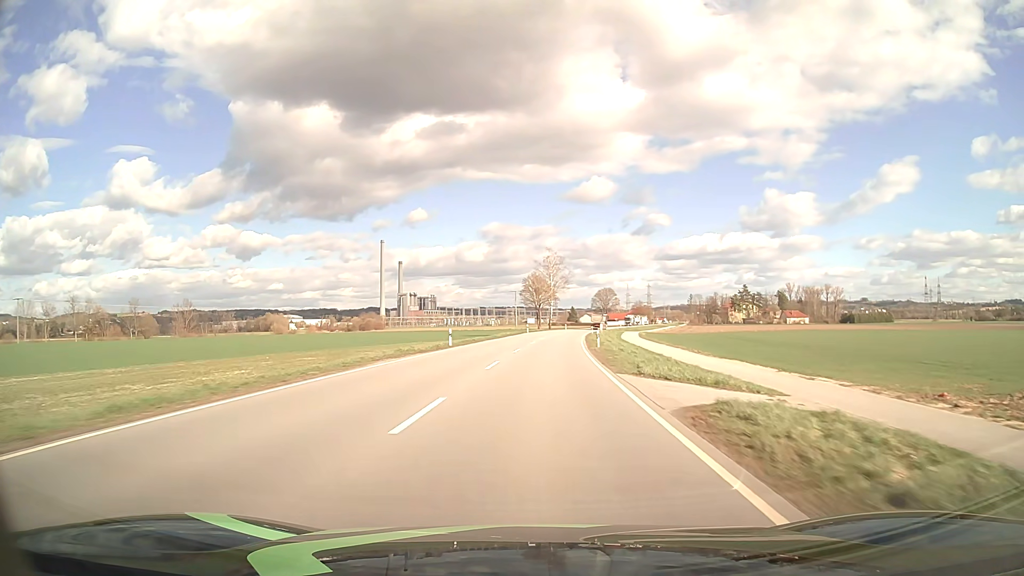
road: primary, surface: asphalt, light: Day
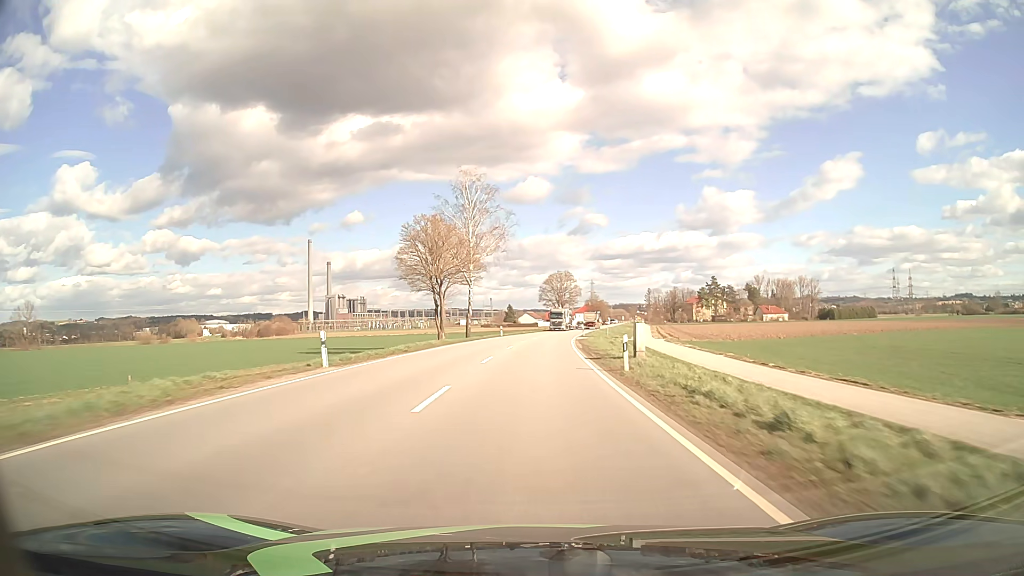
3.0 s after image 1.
(+3.4, +70.6) m; +6°
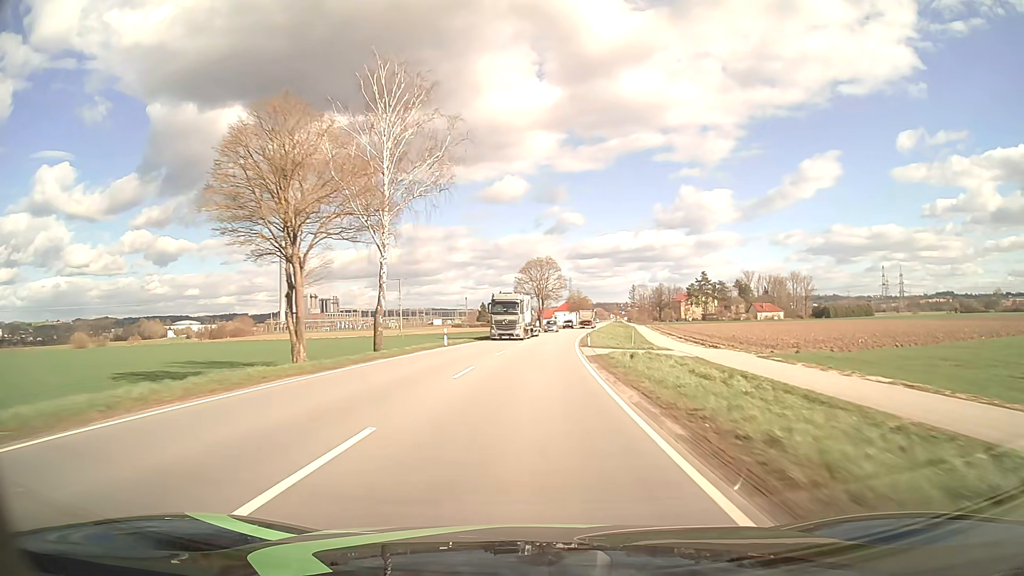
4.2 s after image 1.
(+0.5, +29.9) m; +2°
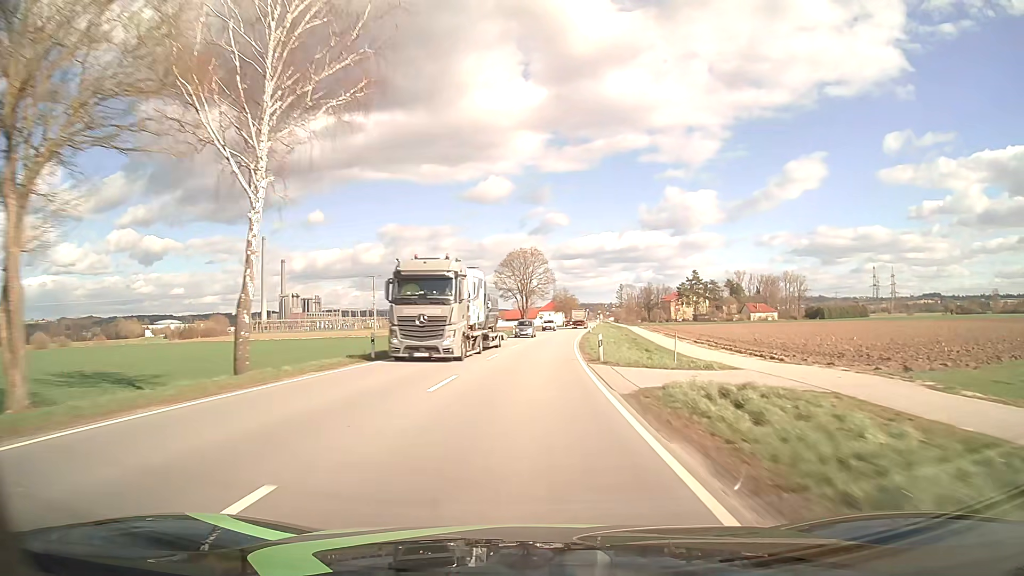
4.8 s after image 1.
(+0.2, +15.2) m; +1°
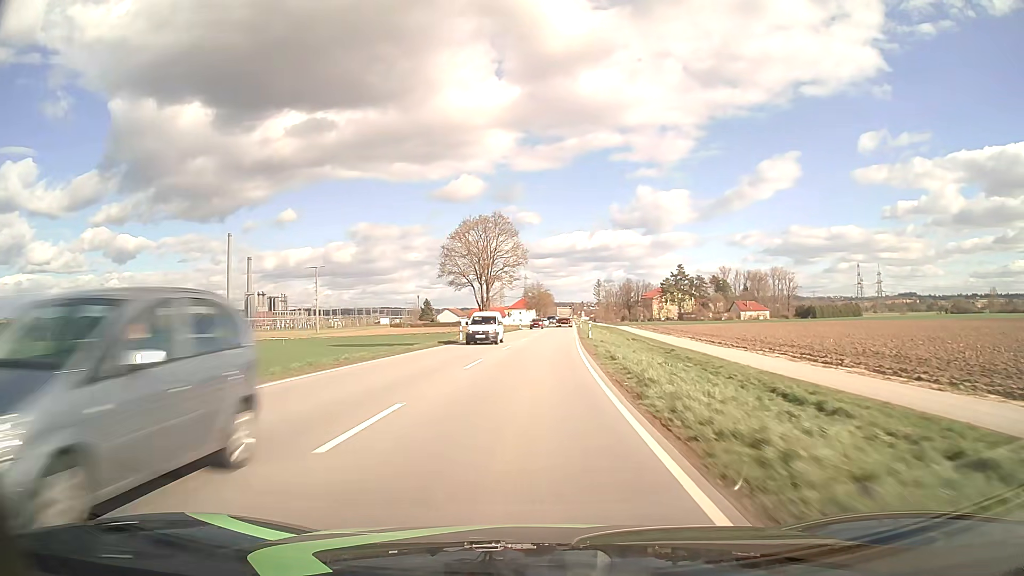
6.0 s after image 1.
(+0.7, +30.6) m; +2°
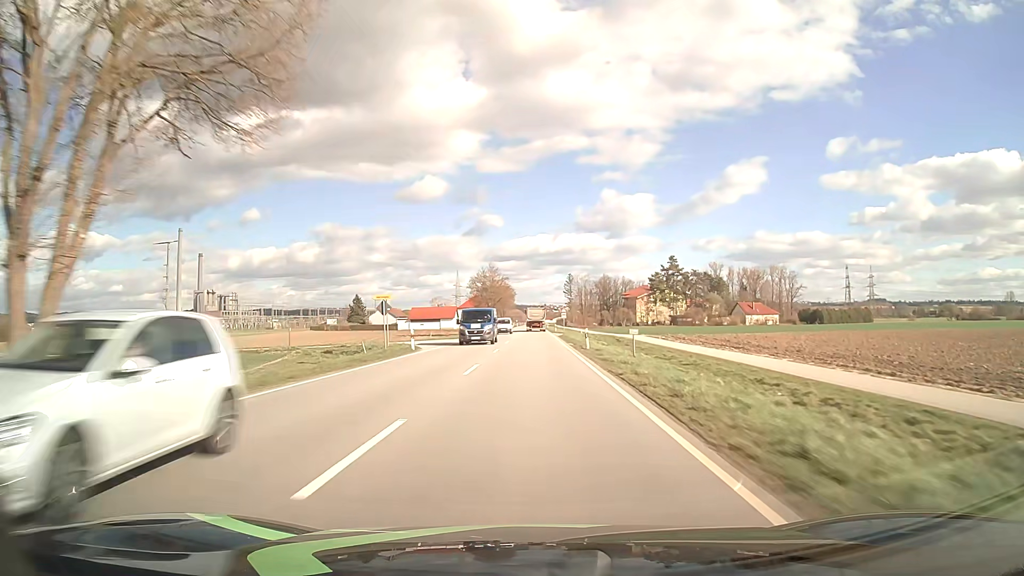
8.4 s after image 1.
(+2.3, +61.9) m; +4°
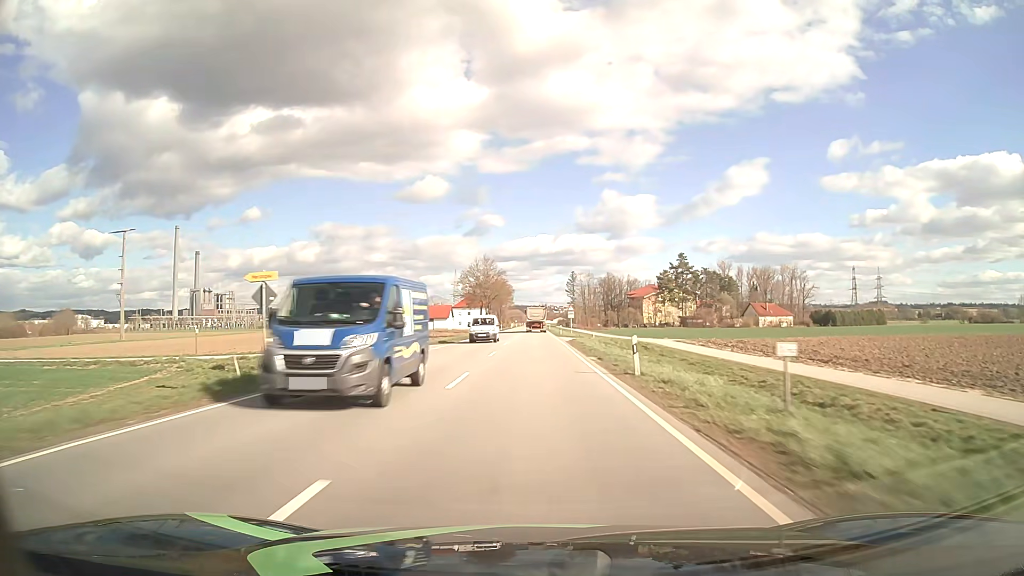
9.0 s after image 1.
(0.0, +15.6) m; 0°
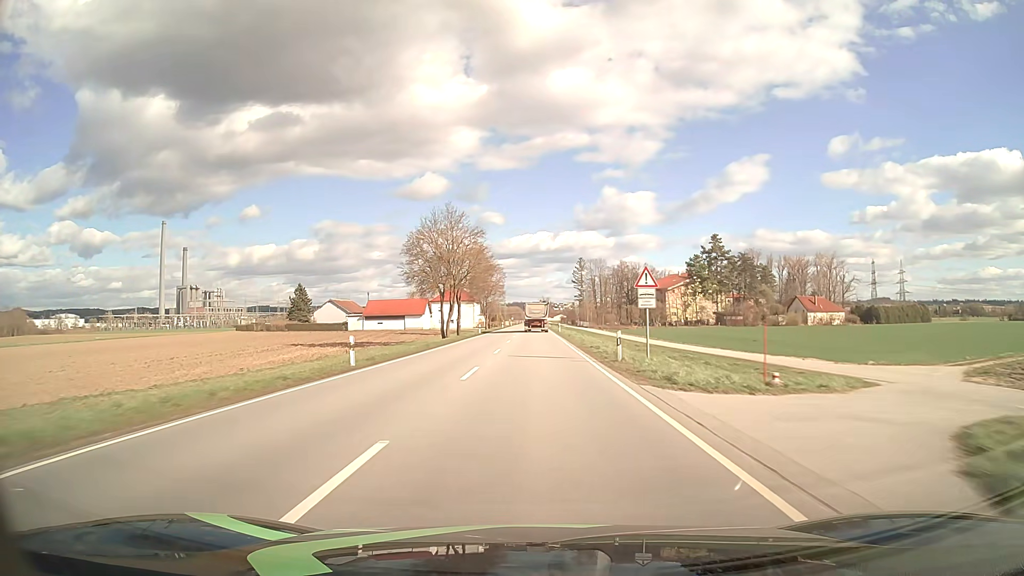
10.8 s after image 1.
(0.0, +46.5) m; 0°
(0, +10) (0, +20) (0, +30) (0, +40) (0, +50) (0, +60) (0, +70) (0, +80) (0, +90) (0, +100) m
